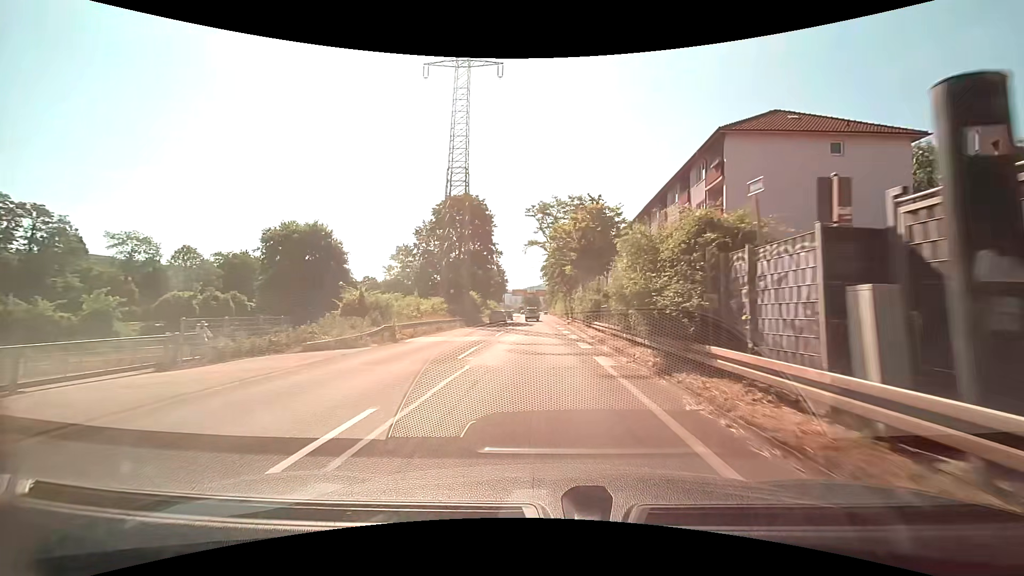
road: trunk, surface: asphalt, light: Day
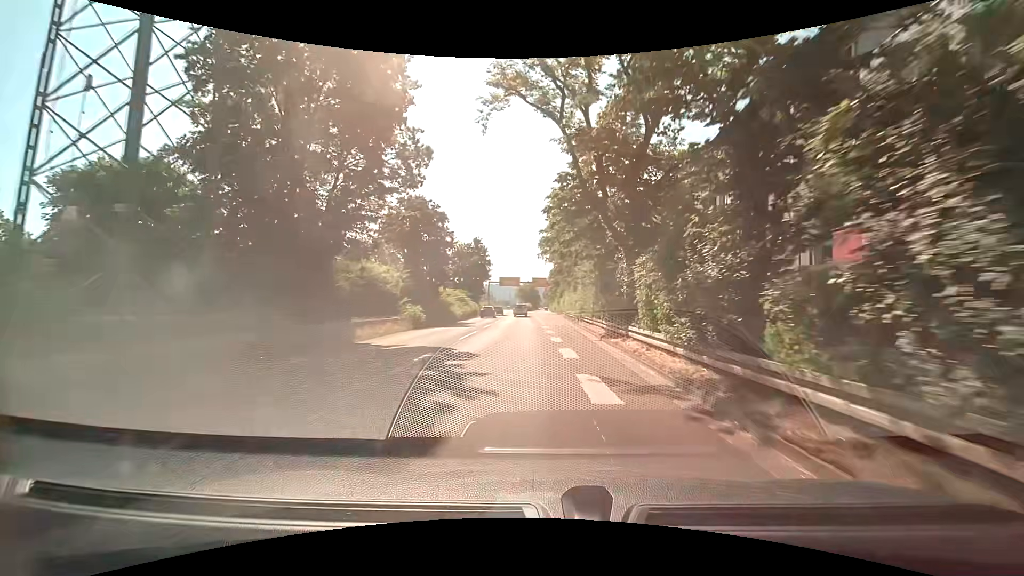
(0.0, +41.2) m; +1°
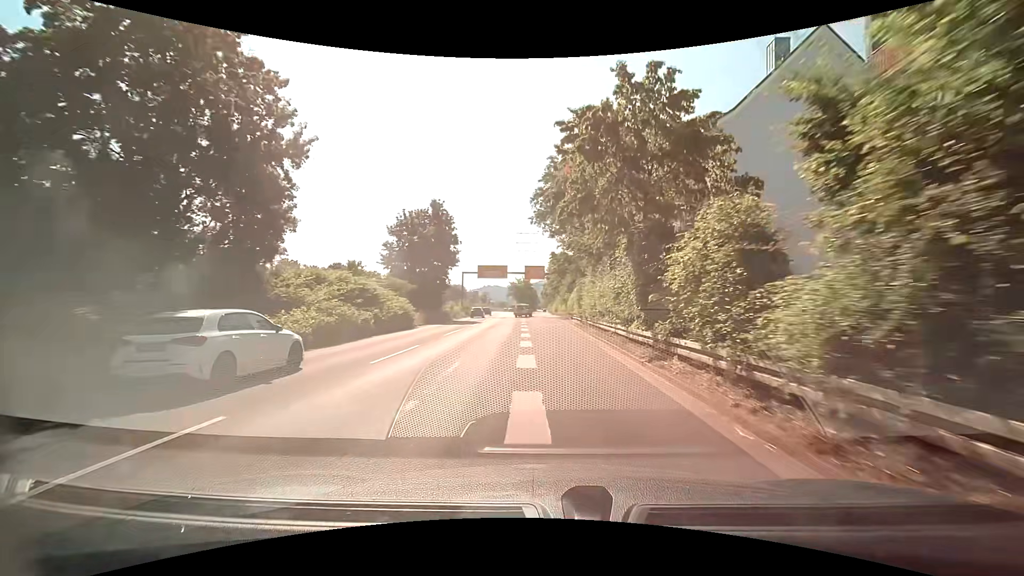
(-0.4, +32.2) m; -1°
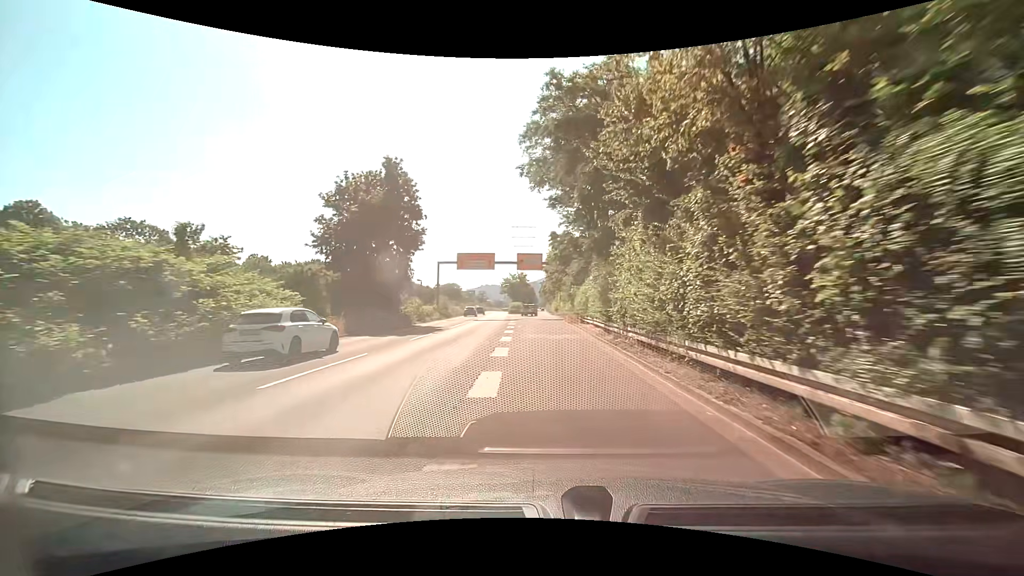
(0.0, +16.0) m; 0°
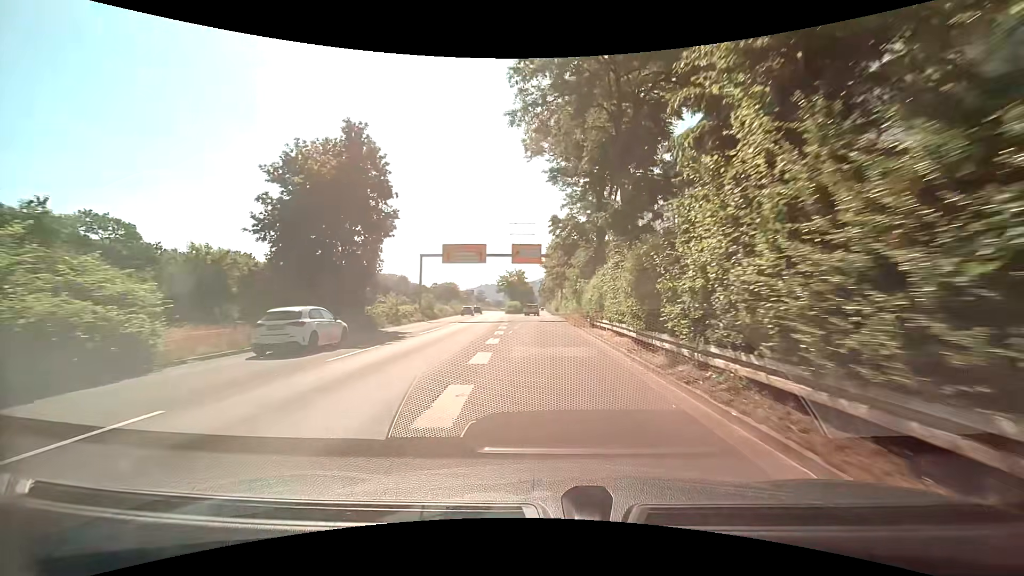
(0.0, +8.0) m; 0°
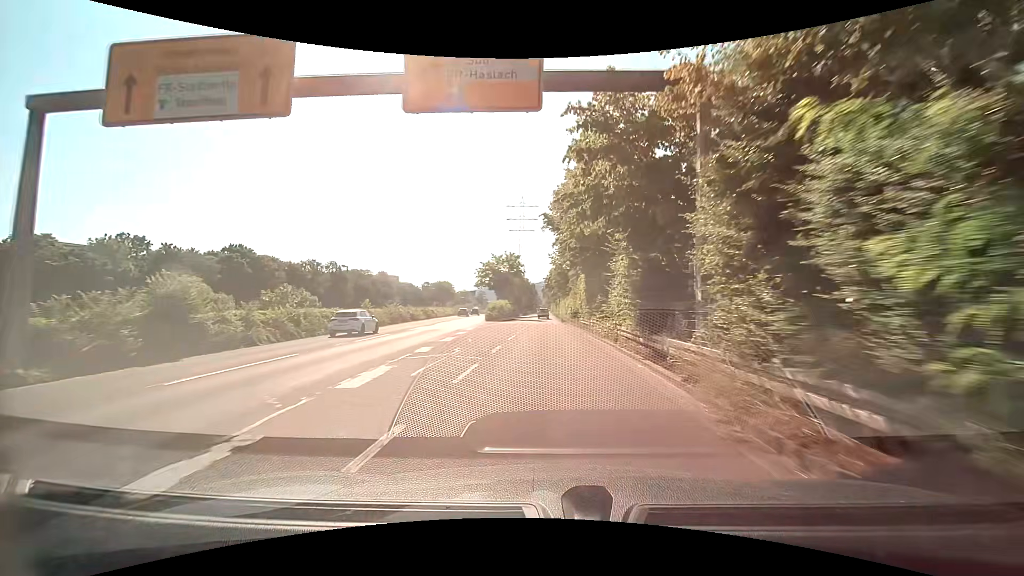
(-0.1, +39.5) m; -1°
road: trunk_link
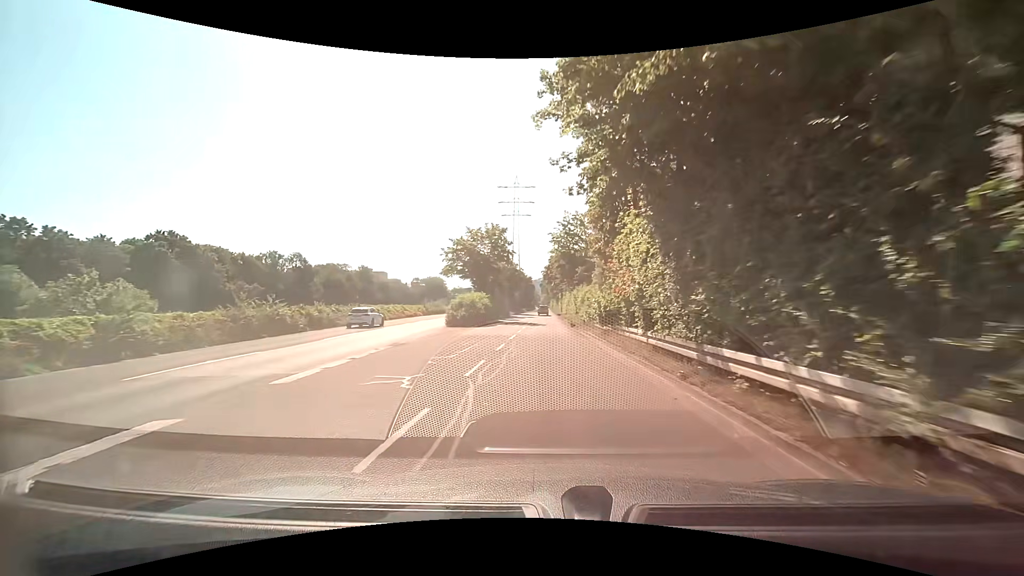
(+0.1, +23.3) m; 0°
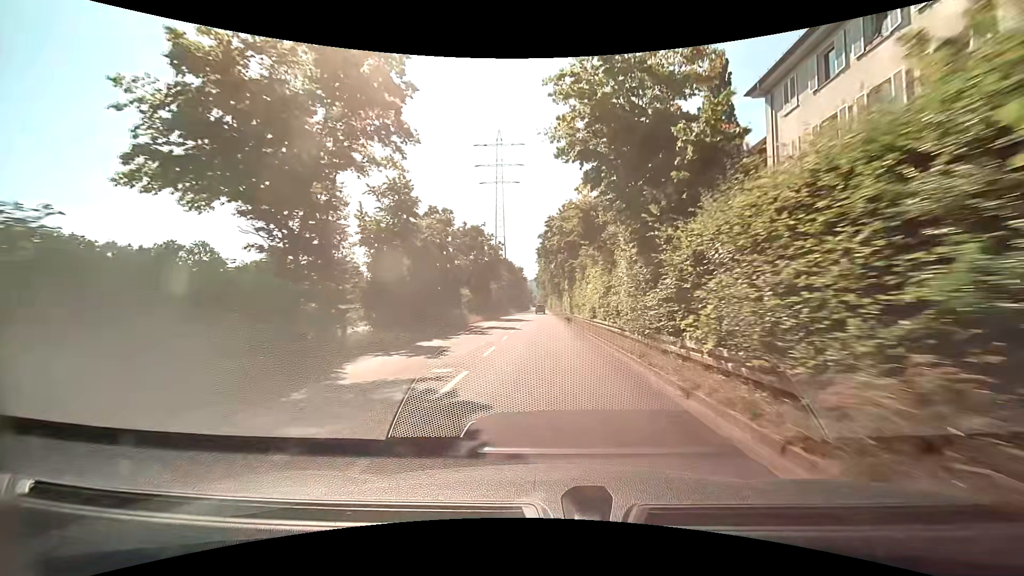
(+0.3, +38.5) m; +1°
(0, +10) (0, +20) (0, +30) (0, +40) (0, +50) (0, +60) (0, +70) (-1, +80) (-1, +90) (-2, +100) m
